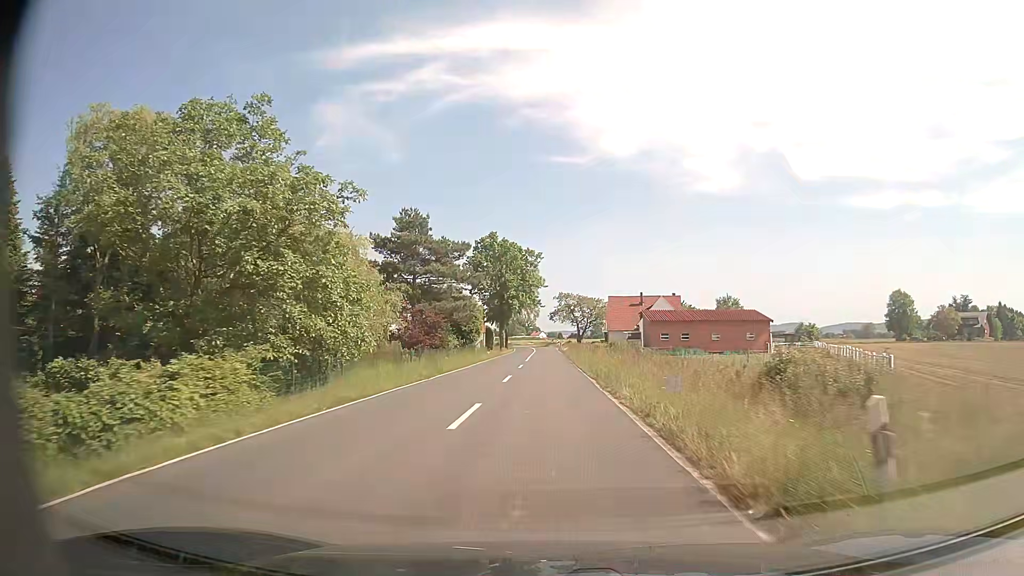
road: secondary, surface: asphalt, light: Day
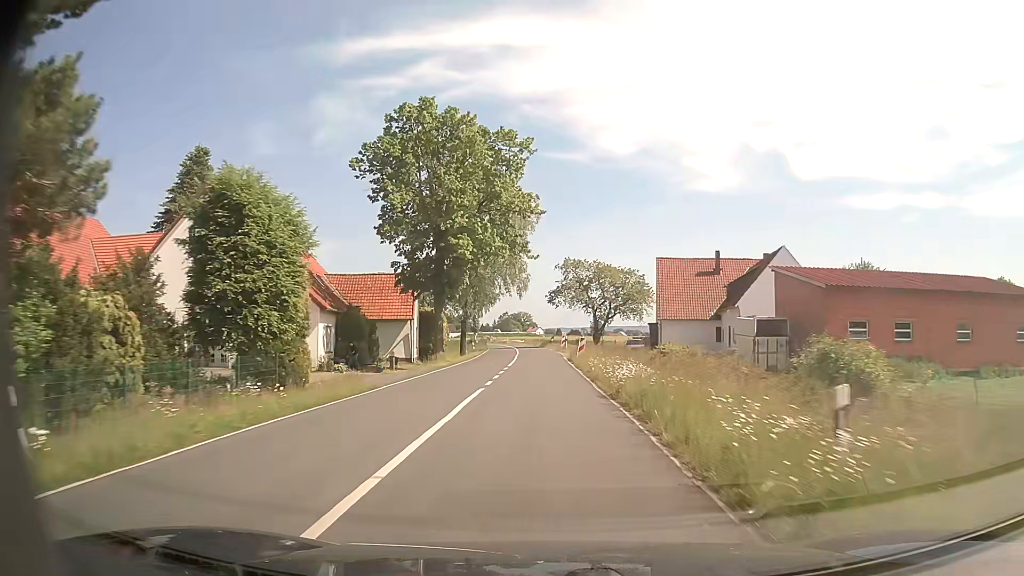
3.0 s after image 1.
(+0.1, +49.1) m; 0°
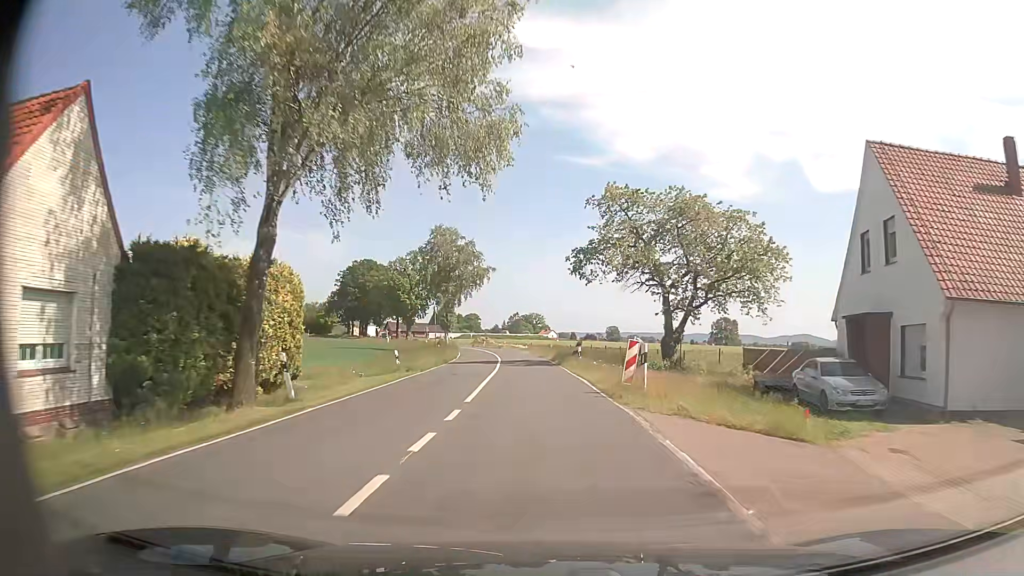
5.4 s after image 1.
(-0.1, +38.5) m; -1°
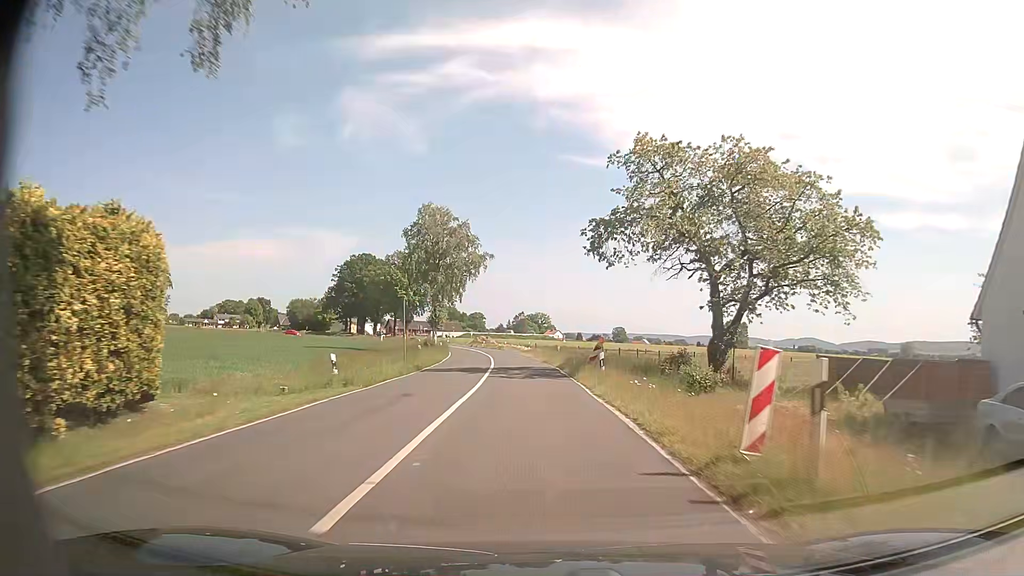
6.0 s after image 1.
(0.0, +9.5) m; 0°
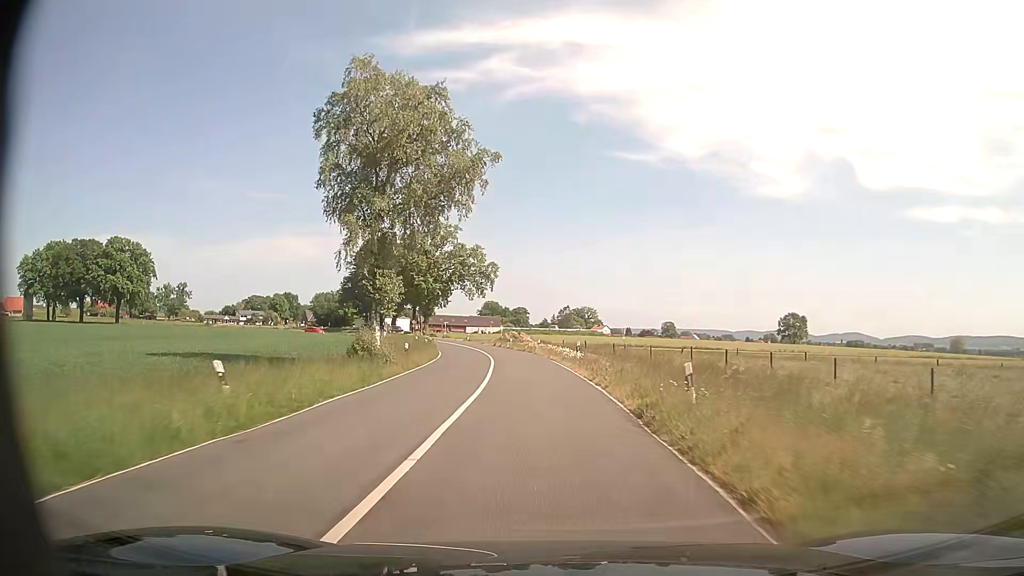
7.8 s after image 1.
(-0.9, +28.0) m; -4°
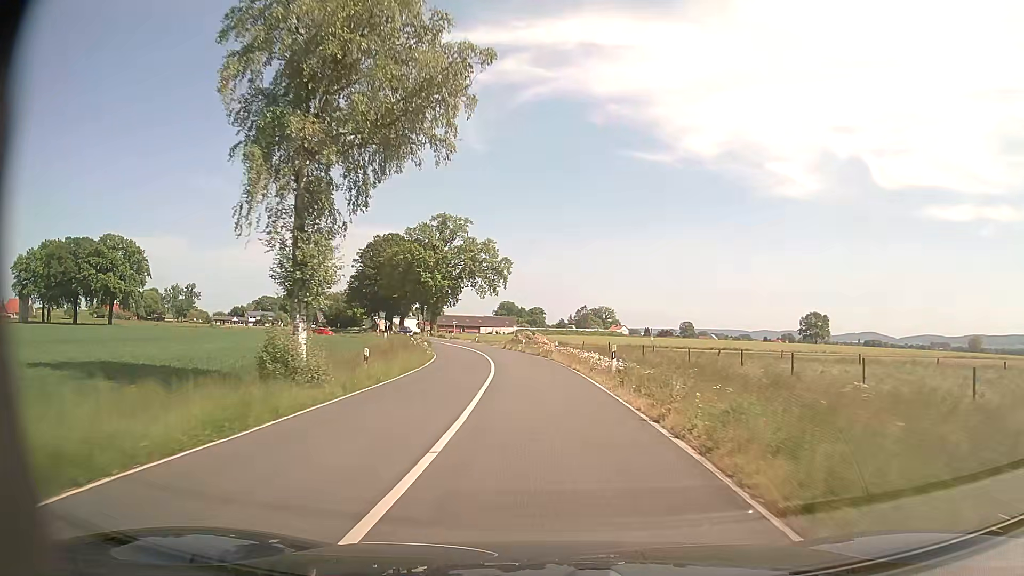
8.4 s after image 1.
(-0.1, +9.1) m; -1°
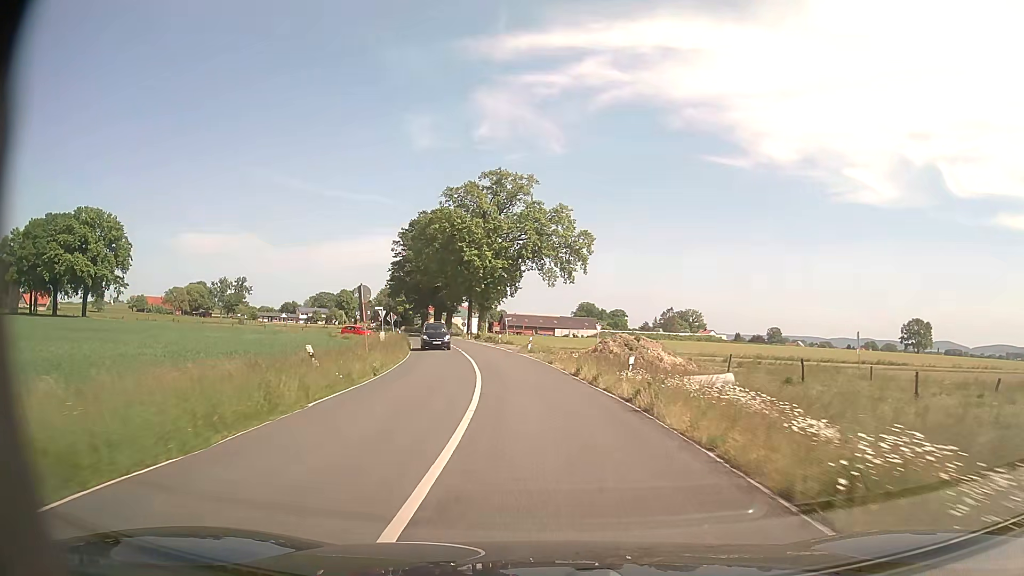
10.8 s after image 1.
(-1.7, +34.7) m; -6°
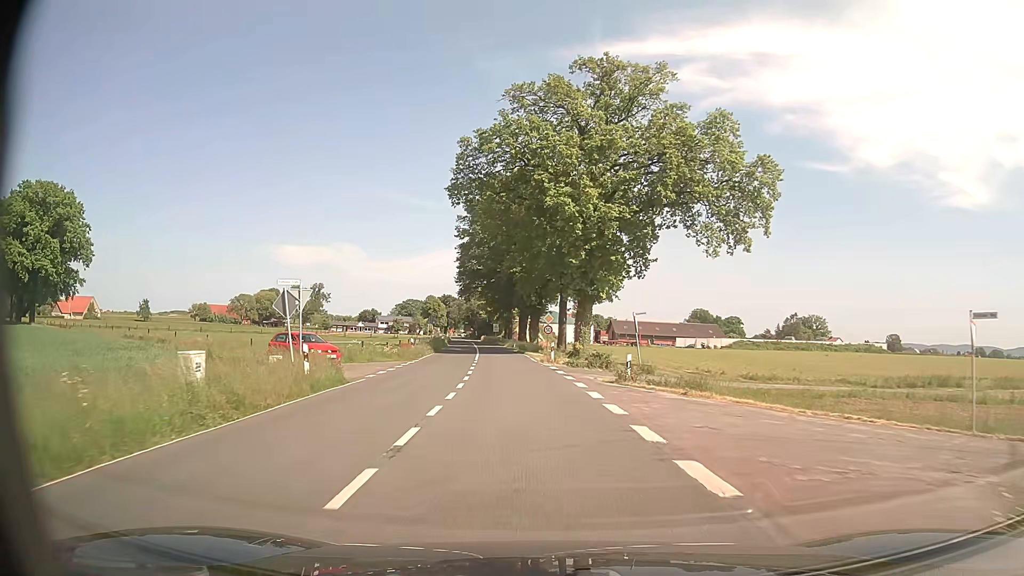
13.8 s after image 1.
(-3.2, +39.5) m; -9°
(0, +10) (-1, +20) (-2, +30) (-3, +40) (-4, +50) (-5, +60) (-6, +70) (-7, +80) (-9, +90) (-10, +99) m
